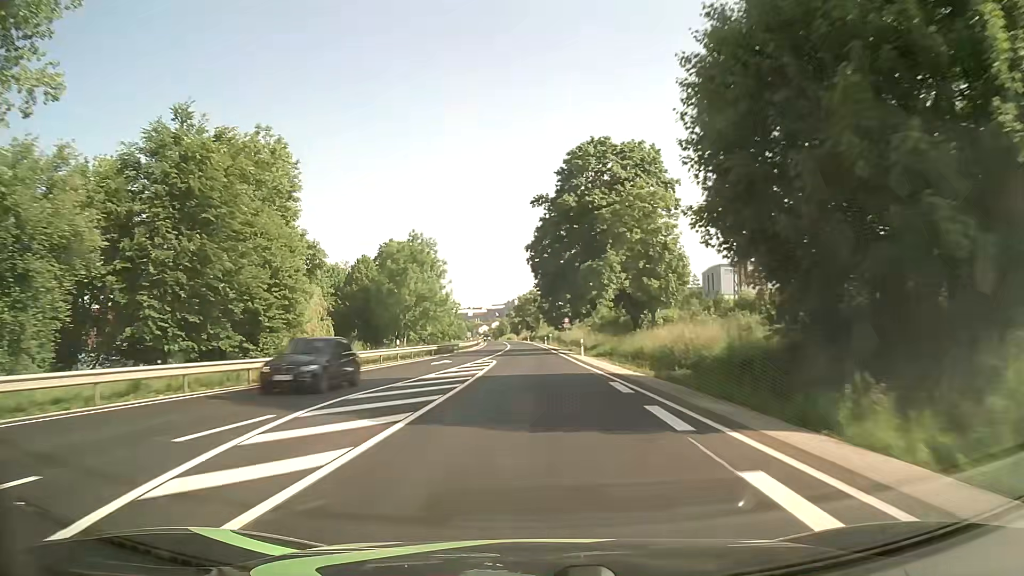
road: primary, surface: asphalt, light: Day
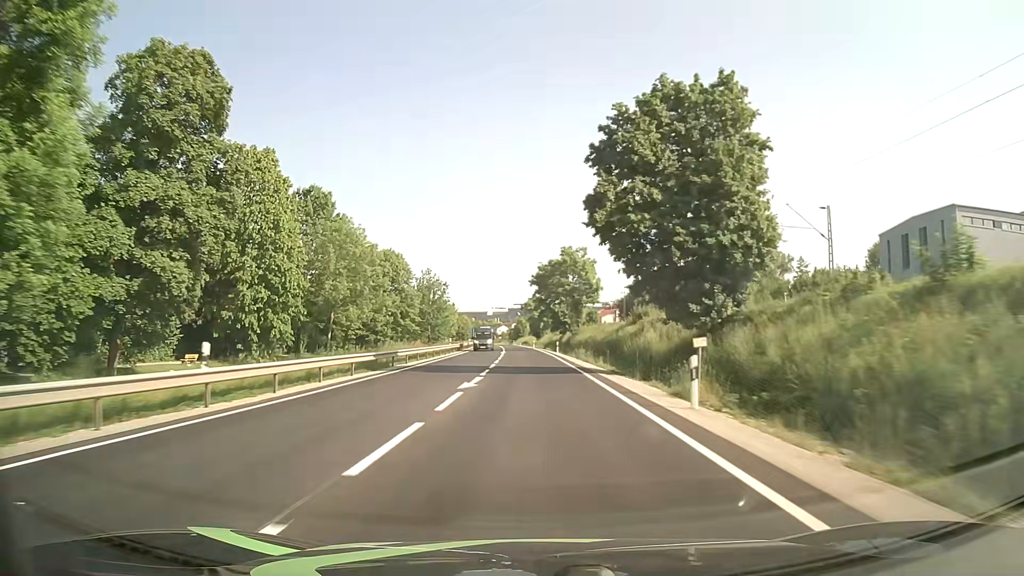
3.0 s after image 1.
(-1.3, +76.1) m; -2°
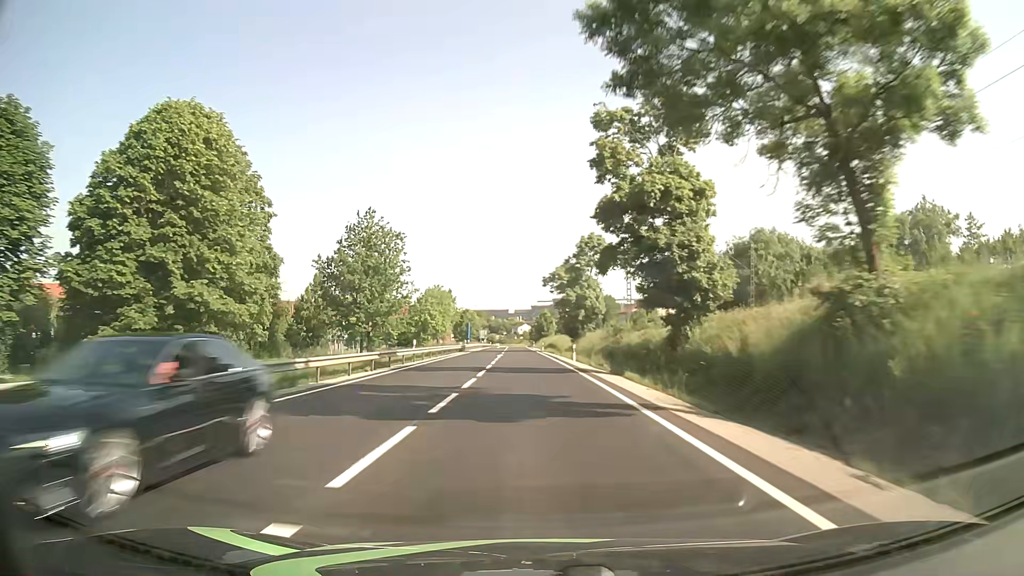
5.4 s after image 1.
(-1.0, +61.0) m; -2°
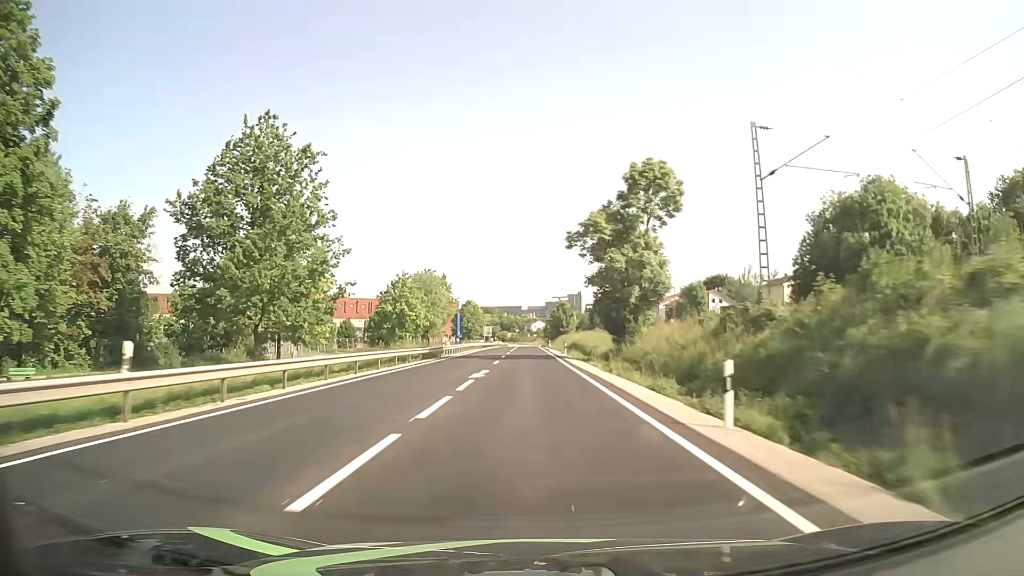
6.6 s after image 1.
(-0.4, +31.0) m; -1°
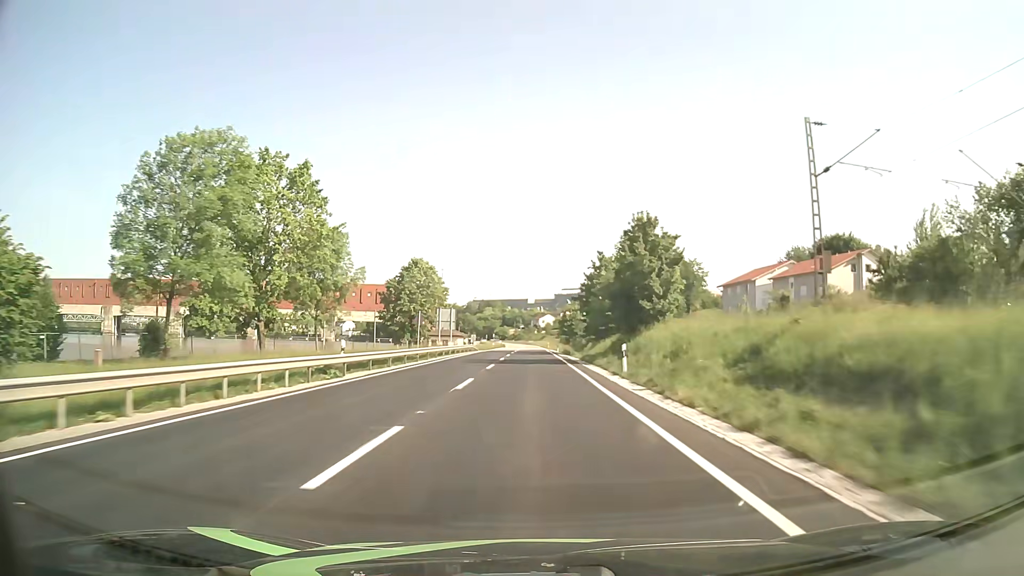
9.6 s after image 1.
(-0.6, +78.4) m; -1°
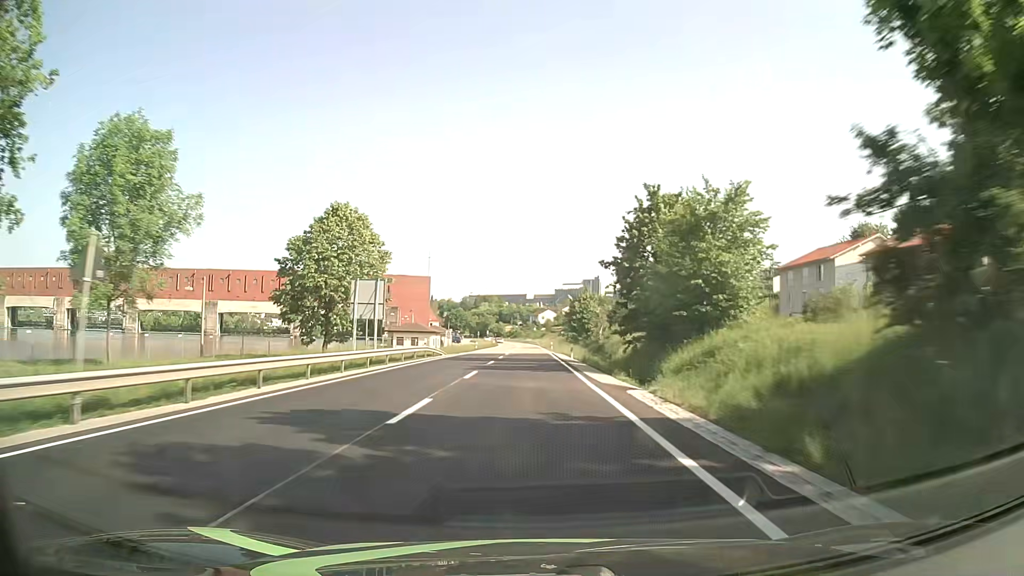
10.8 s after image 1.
(0.0, +31.5) m; 0°
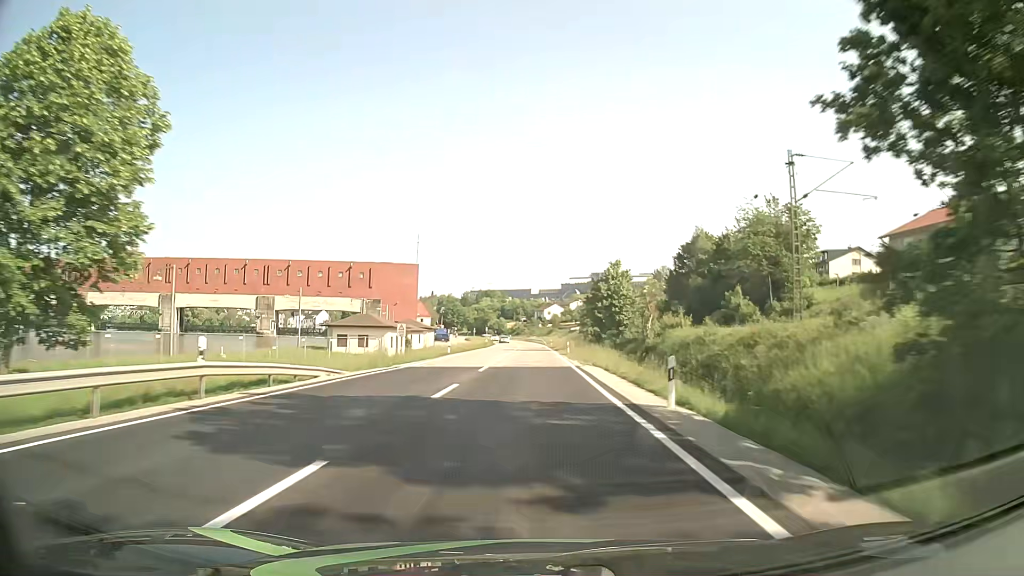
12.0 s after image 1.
(-0.2, +31.6) m; 0°
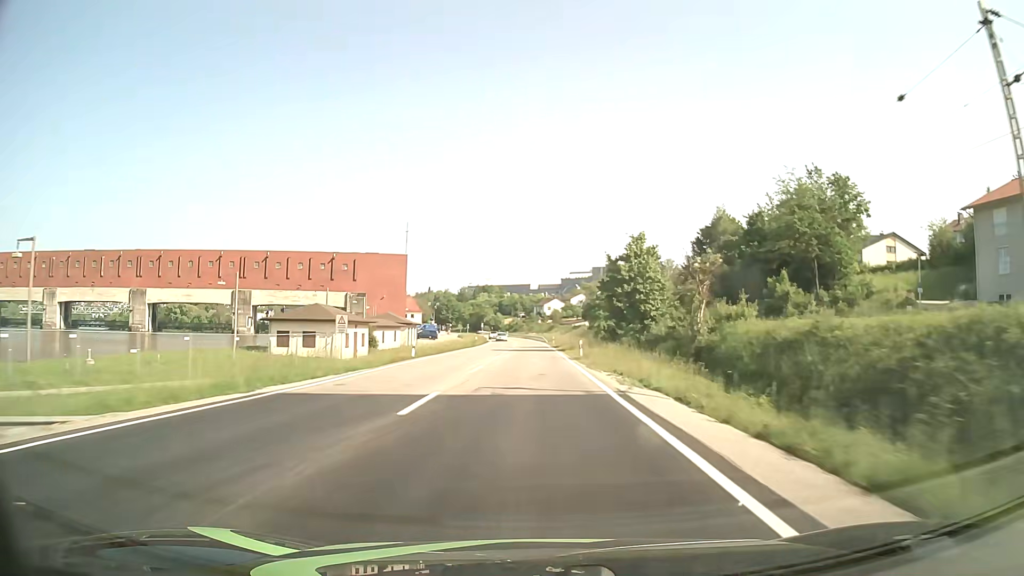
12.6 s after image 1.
(0.0, +15.8) m; 0°
(0, +10) (0, +20) (0, +30) (0, +40) (0, +50) (0, +60) (0, +70) (0, +80) (-1, +90) (-1, +100) m
